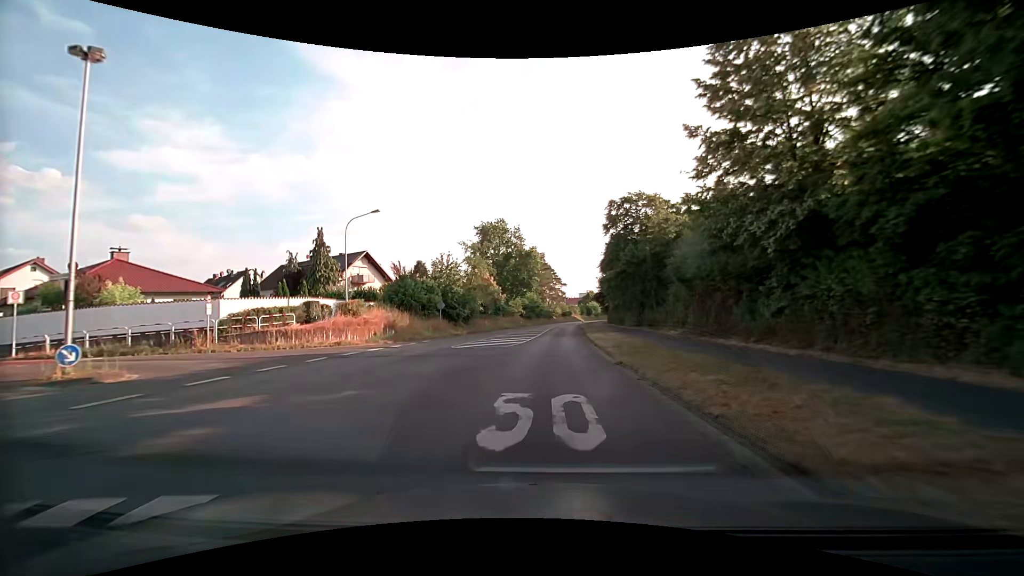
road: secondary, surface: asphalt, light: Day
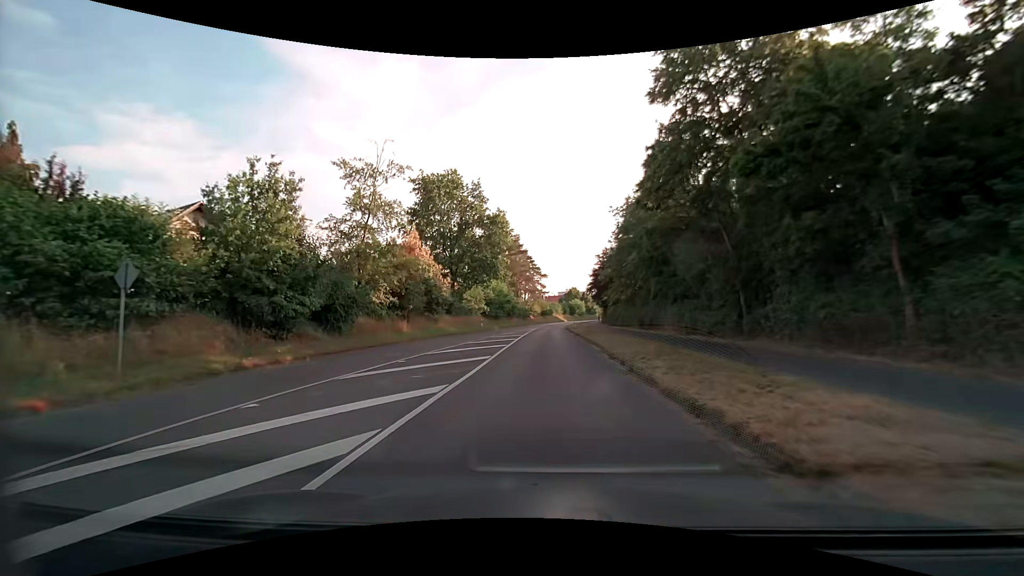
(+0.8, +29.3) m; +3°
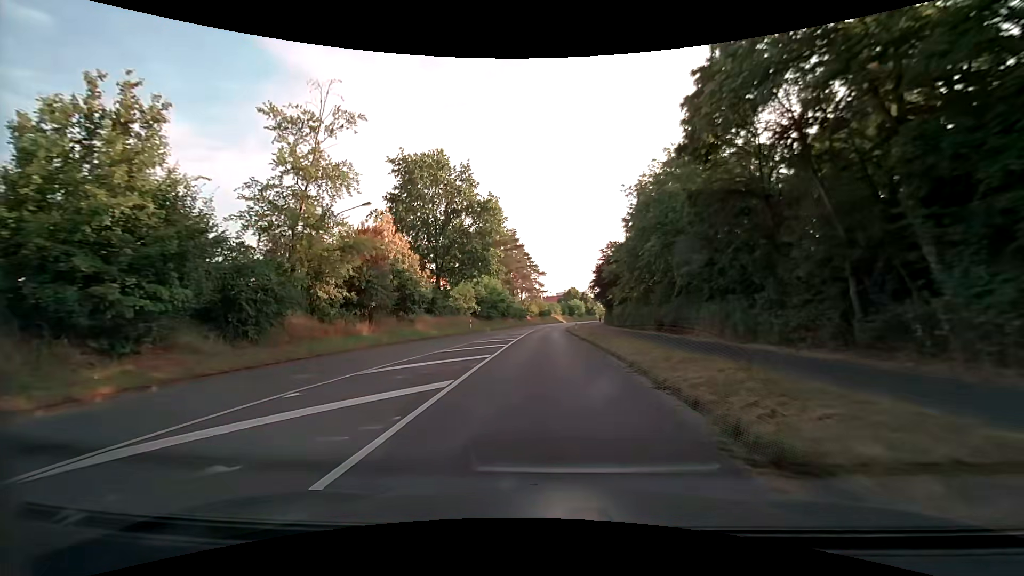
(0.0, +7.2) m; 0°
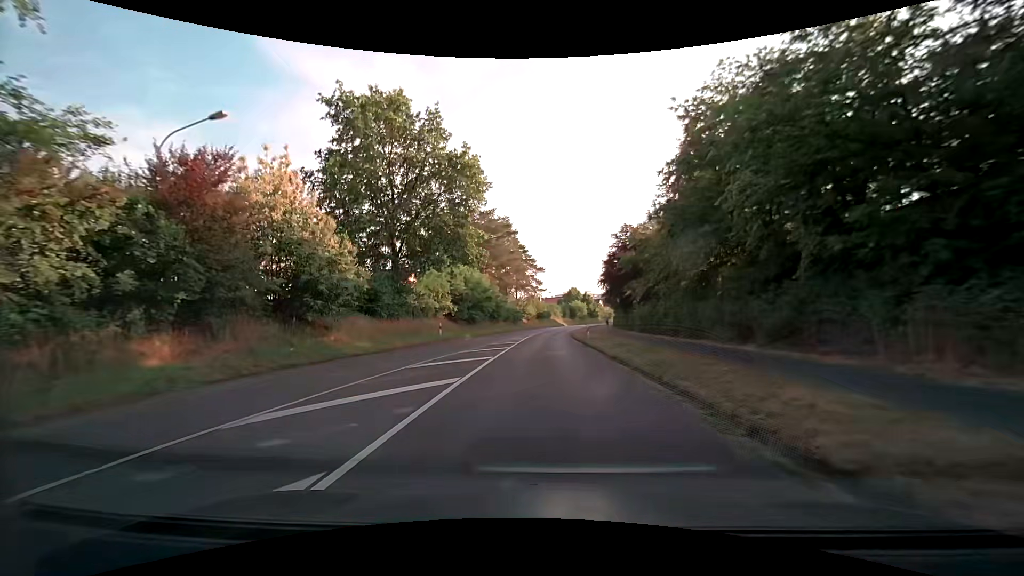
(0.0, +14.4) m; 0°
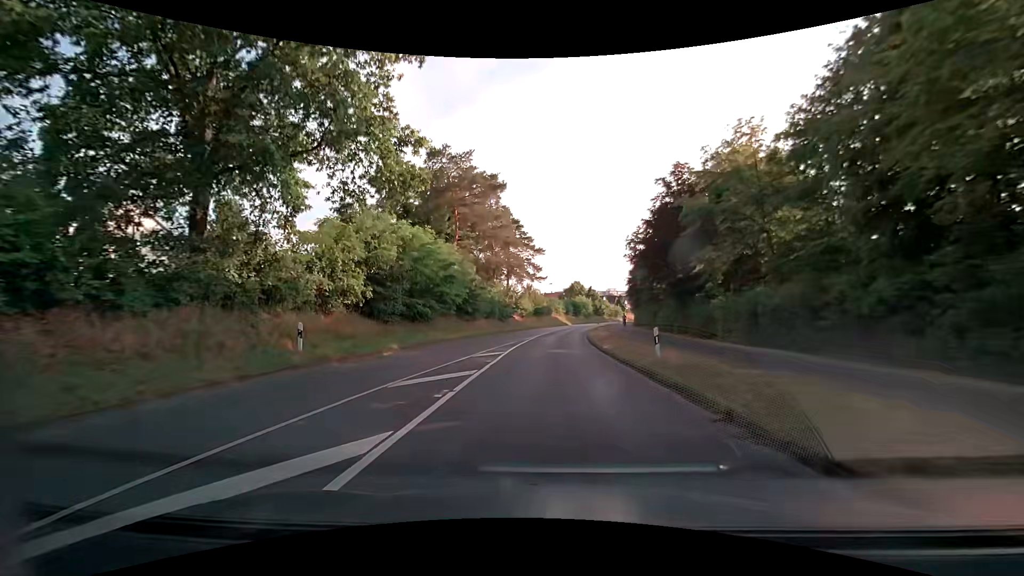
(-0.1, +21.4) m; 0°
